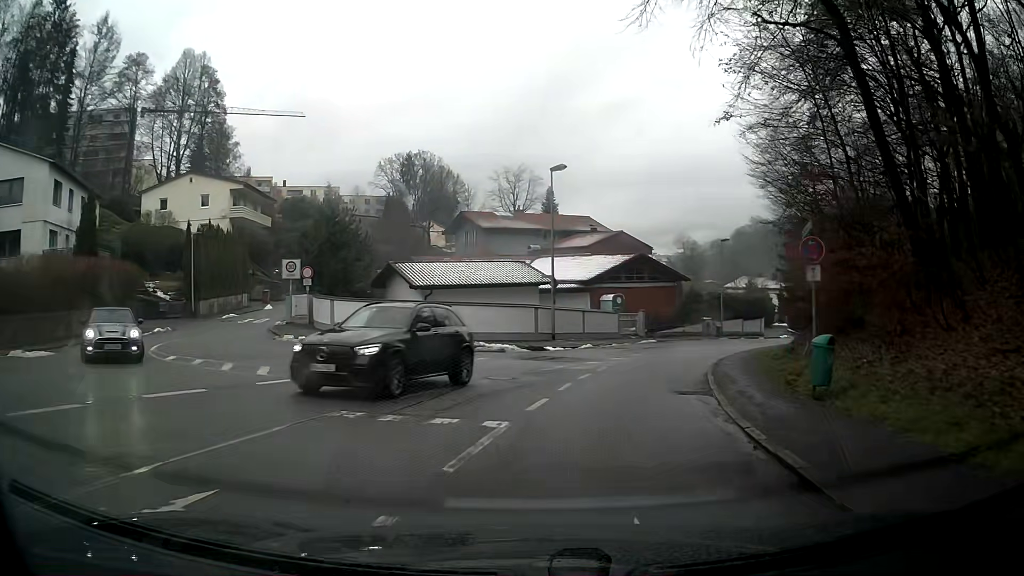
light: Day
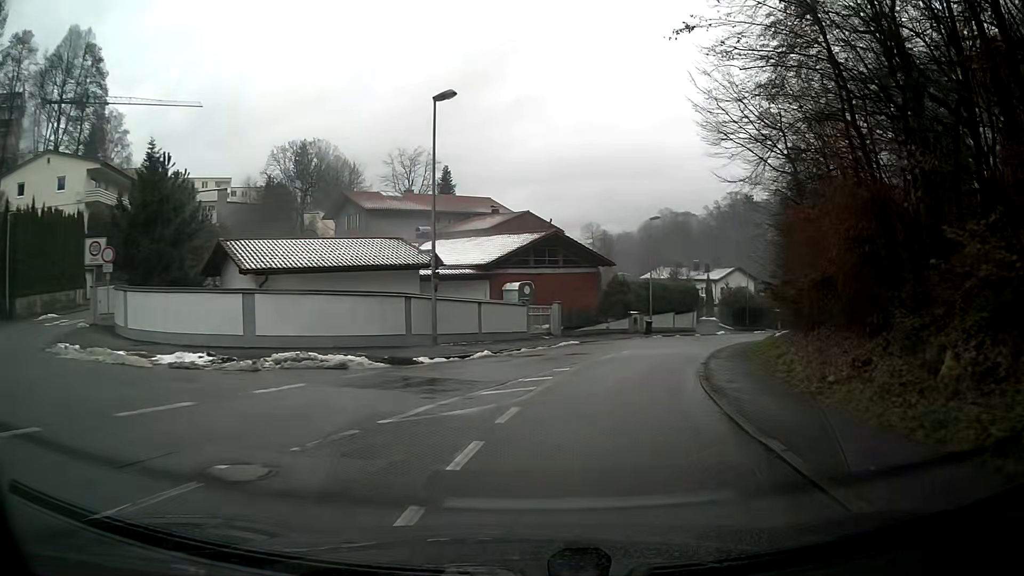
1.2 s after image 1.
(+0.8, +10.0) m; +9°
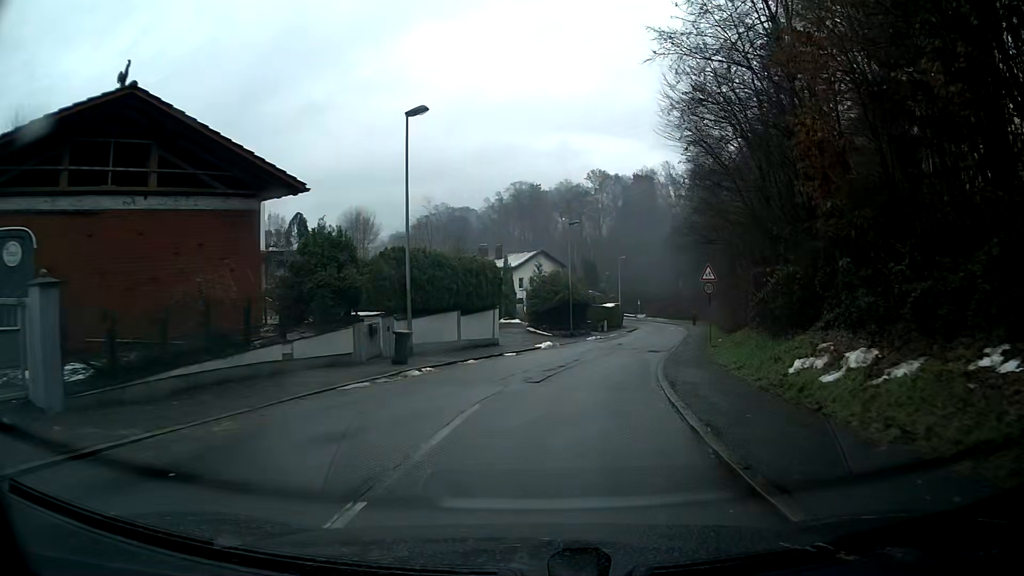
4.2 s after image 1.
(+4.4, +25.4) m; +18°
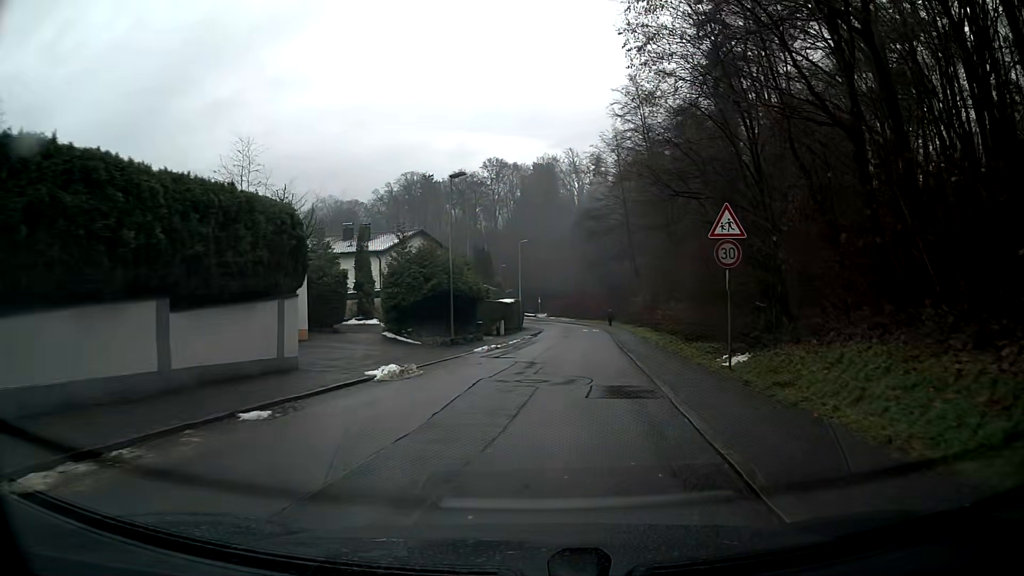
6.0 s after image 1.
(+1.3, +16.1) m; +9°
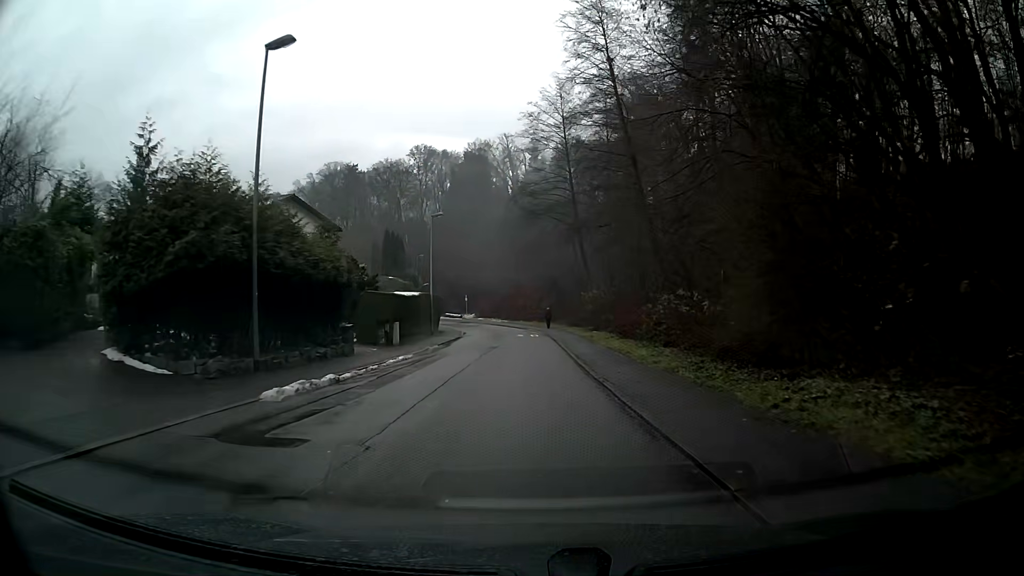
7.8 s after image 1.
(+0.8, +16.4) m; +4°
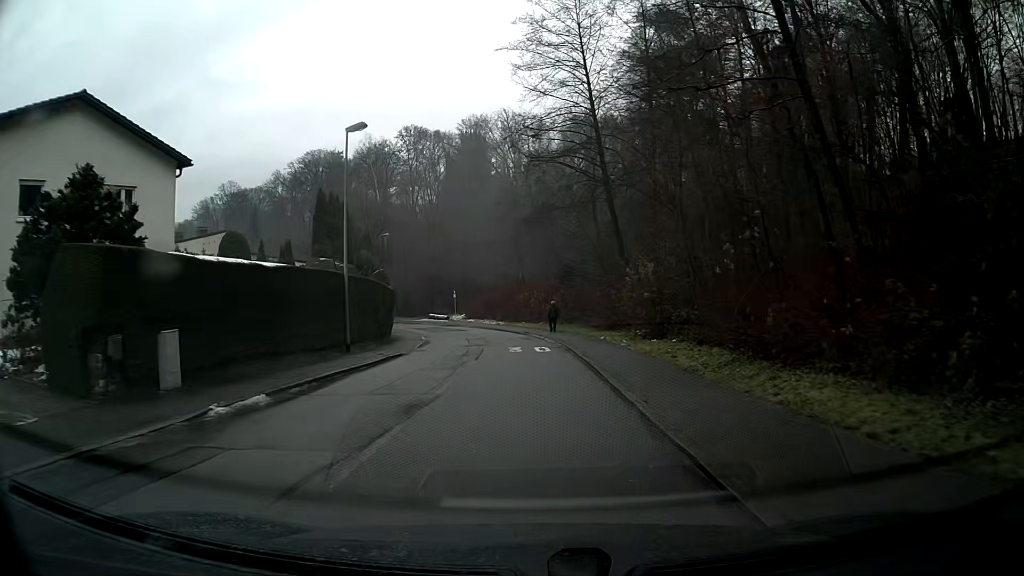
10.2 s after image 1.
(+0.1, +21.4) m; 0°
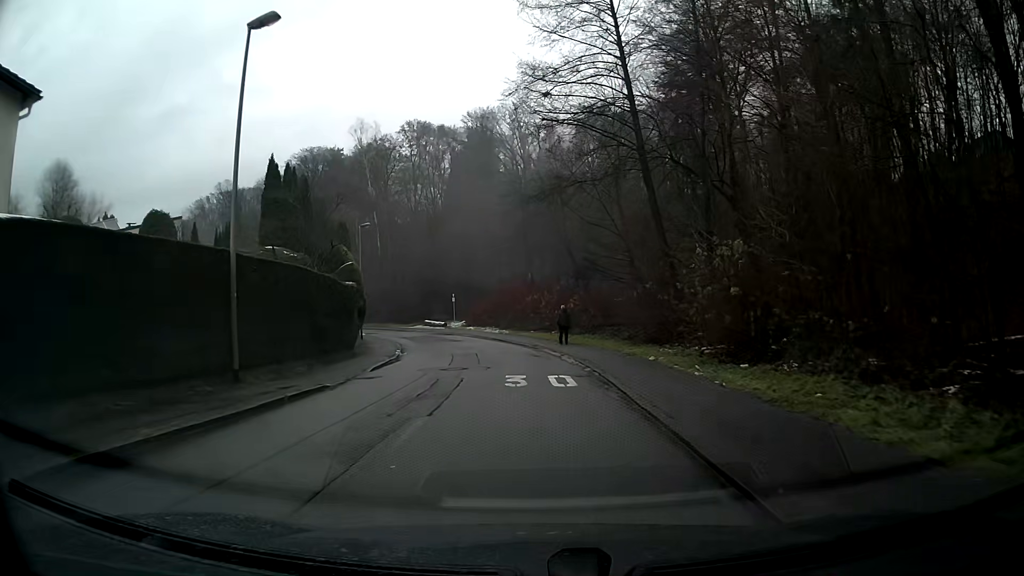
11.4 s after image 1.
(-0.1, +10.0) m; -1°
(0, +10) (0, +20) (-2, +30) (-3, +40) (-6, +49) (-10, +59) (-14, +68) (-20, +76) (-26, +84) (-33, +91) m
